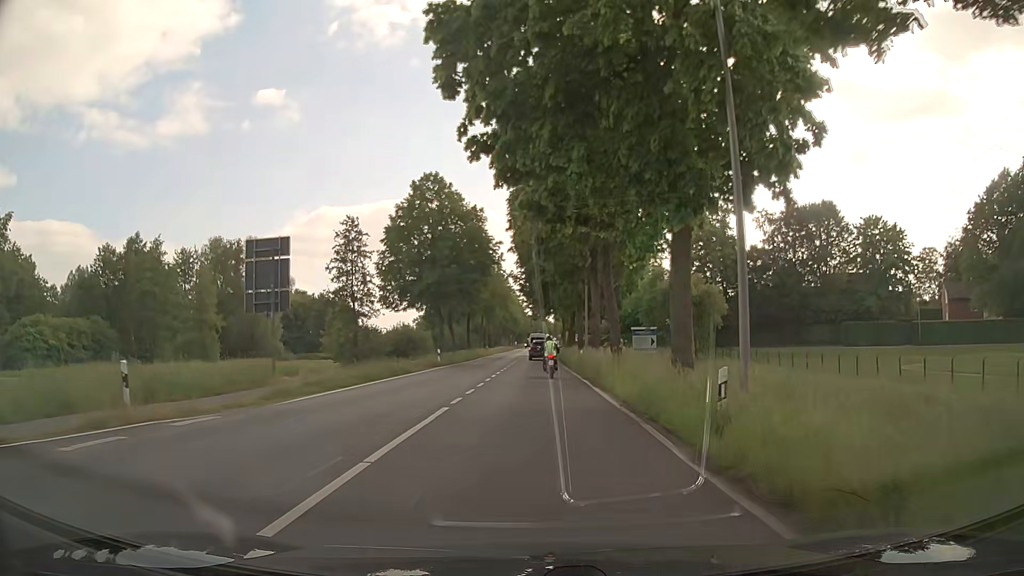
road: tertiary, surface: asphalt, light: Day
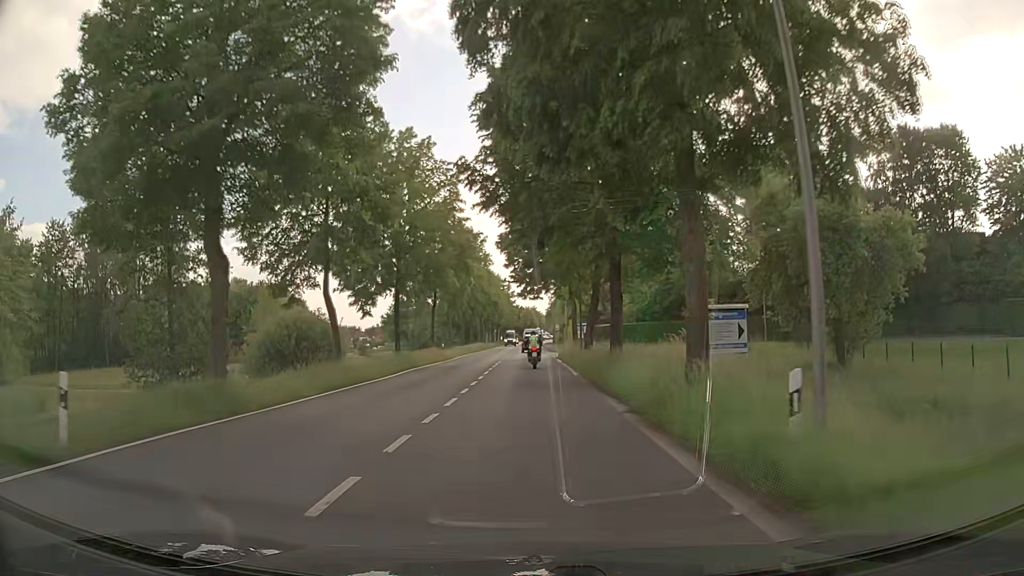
(+0.6, +34.5) m; +1°
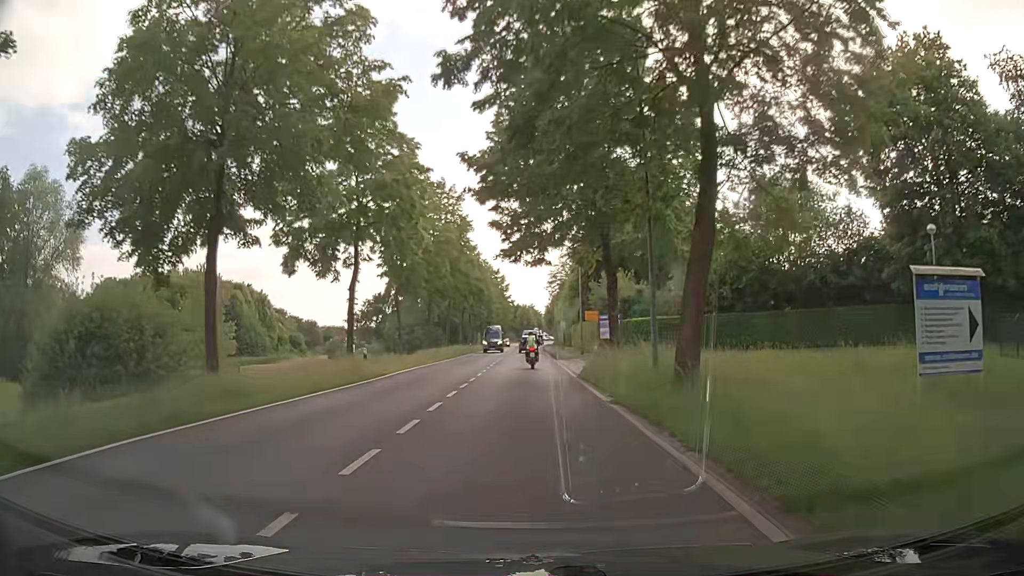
(+0.2, +22.9) m; +1°
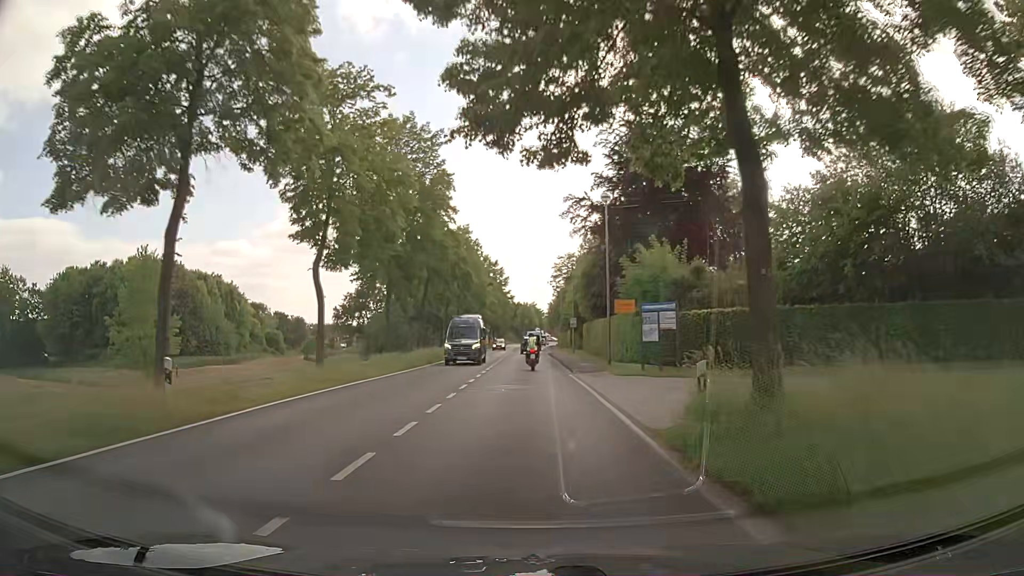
(-0.1, +15.3) m; 0°
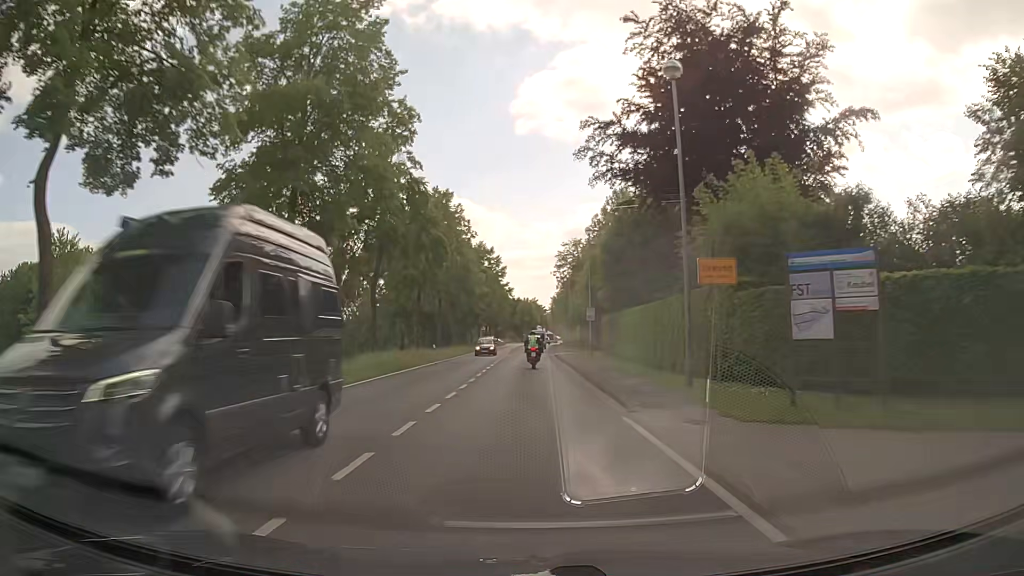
(0.0, +15.3) m; 0°
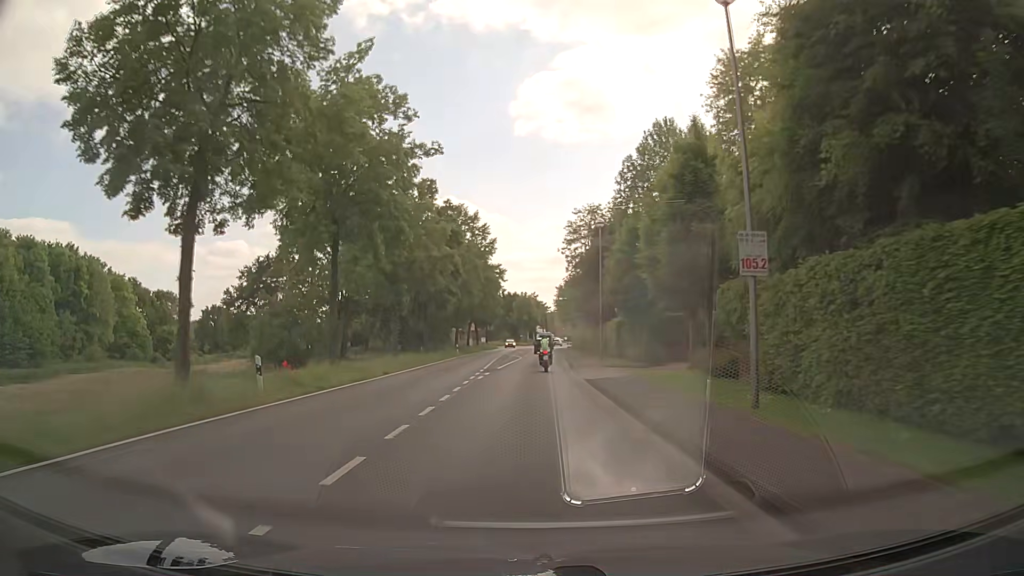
(-0.2, +30.6) m; 0°
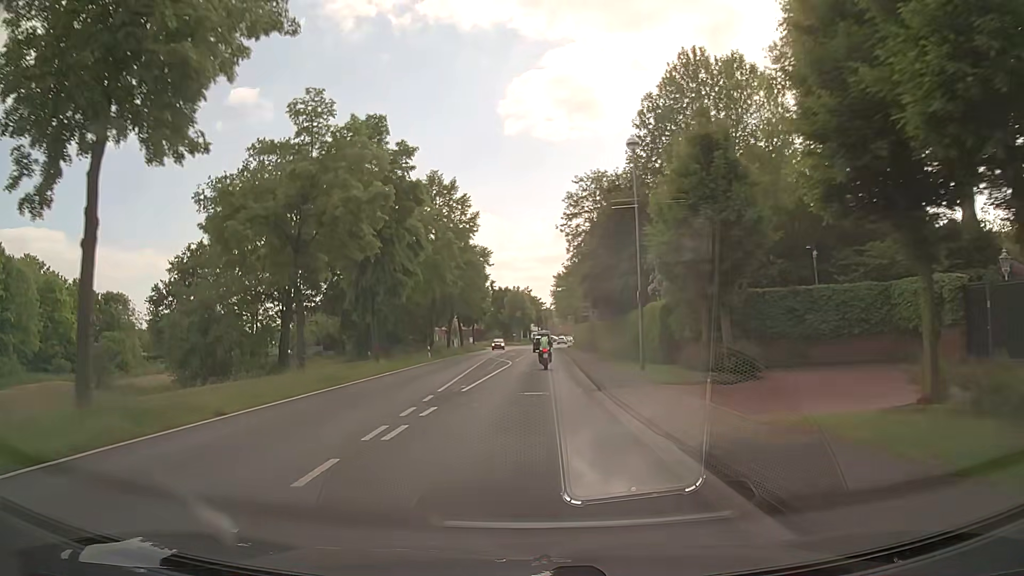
(-0.1, +15.3) m; 0°
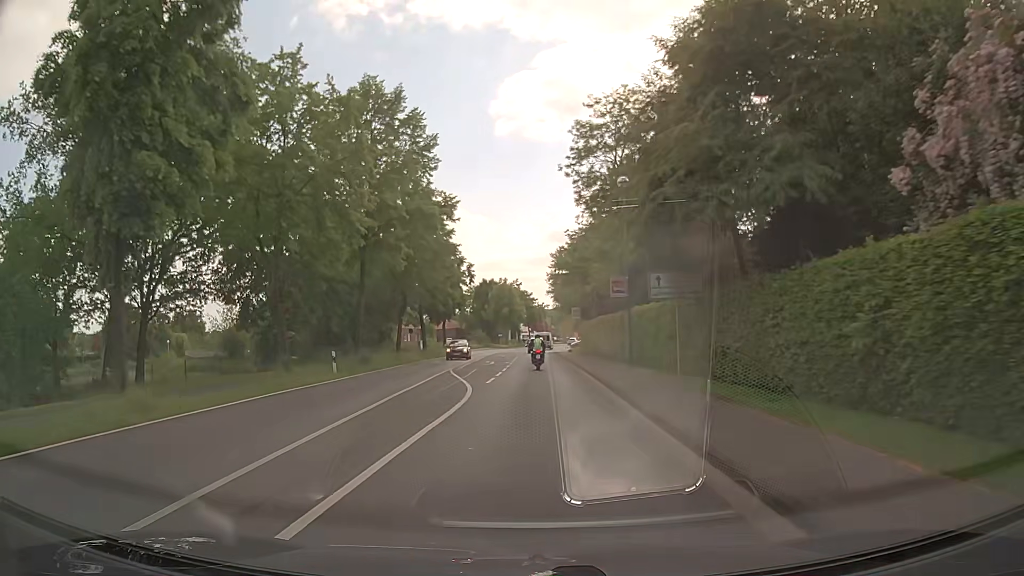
(-0.1, +22.9) m; 0°
(0, +10) (0, +20) (+1, +30) (+1, +40) (+1, +50) (+1, +60) (+1, +70) (+2, +80) (+2, +90) (+3, +100) m
